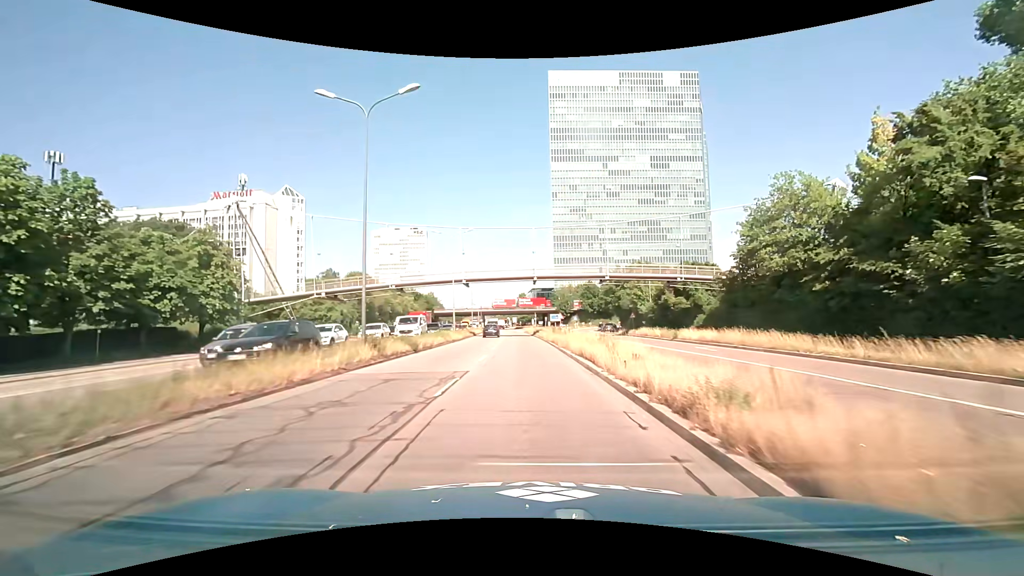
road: trunk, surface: asphalt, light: Day
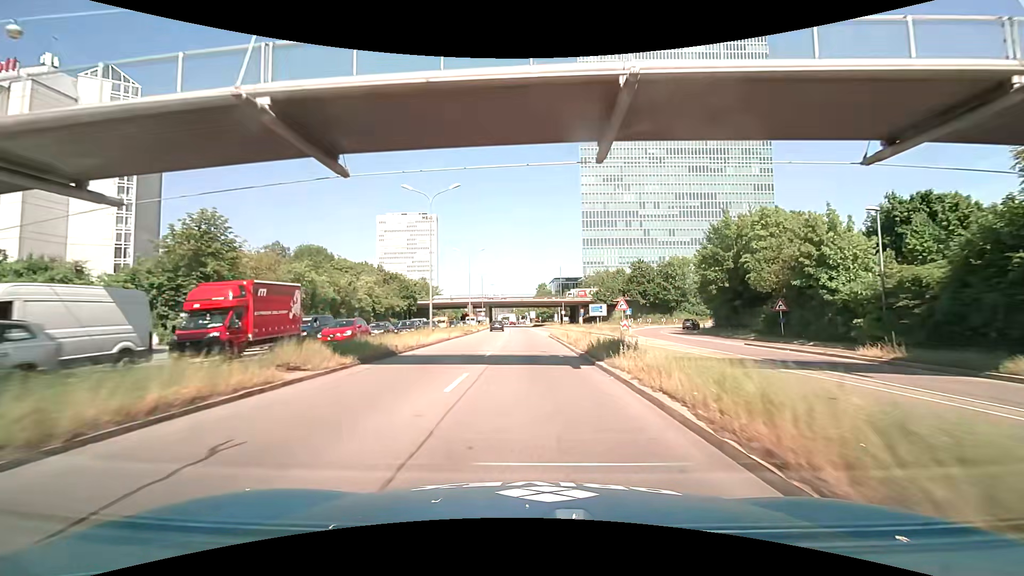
(-1.0, +45.0) m; -2°
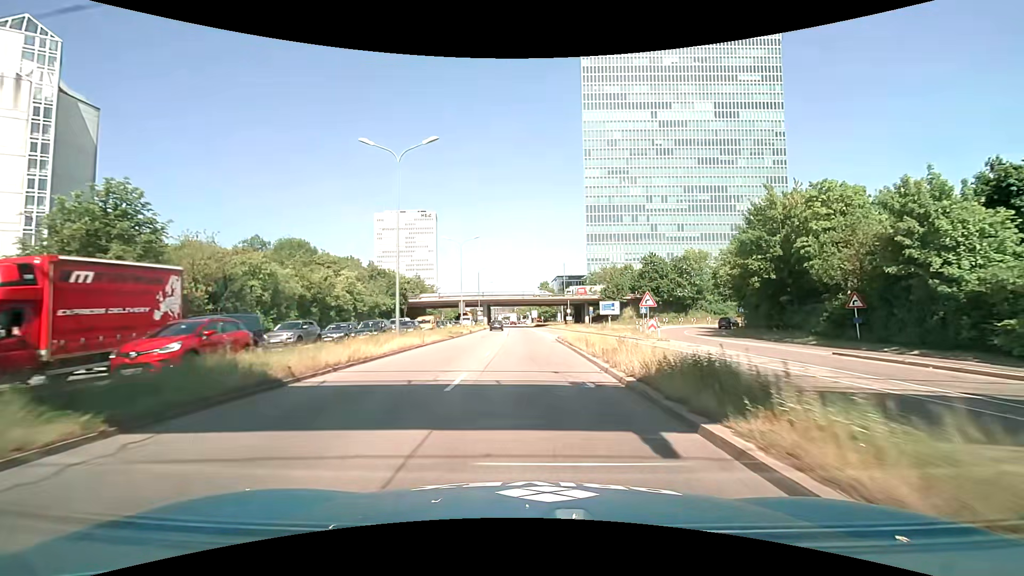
(0.0, +9.1) m; 0°
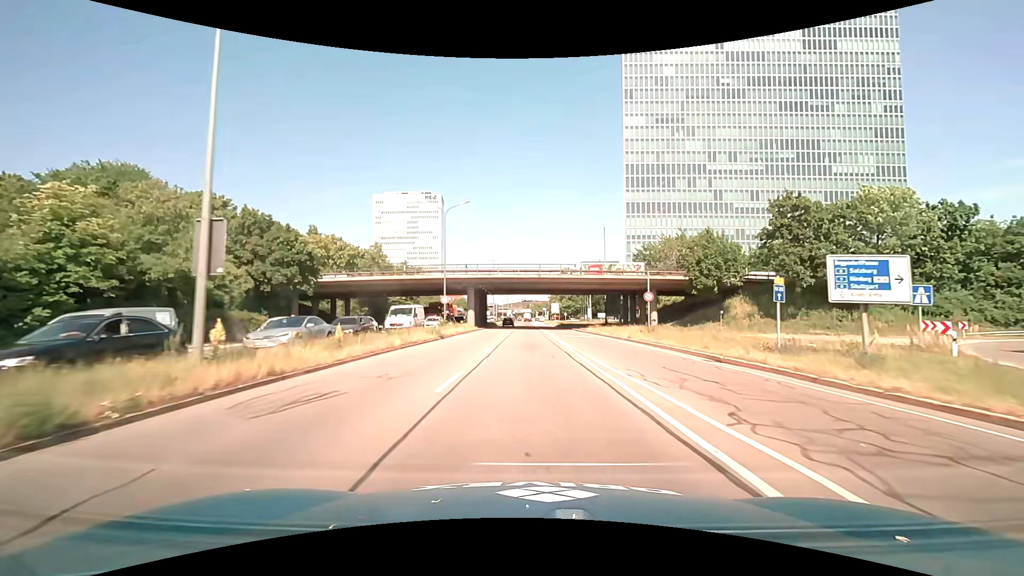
(-0.7, +45.6) m; -2°
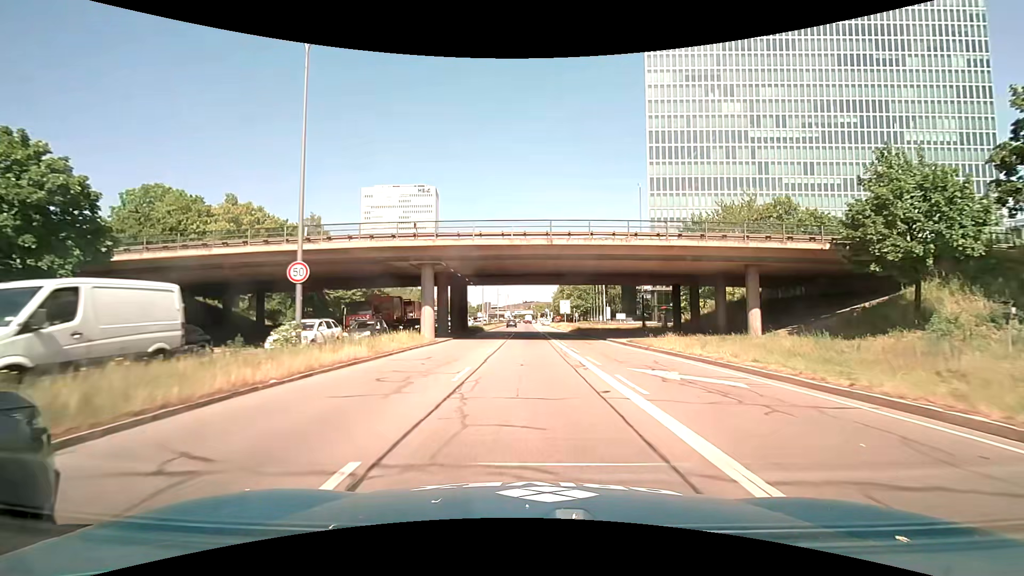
(-0.1, +25.1) m; 0°
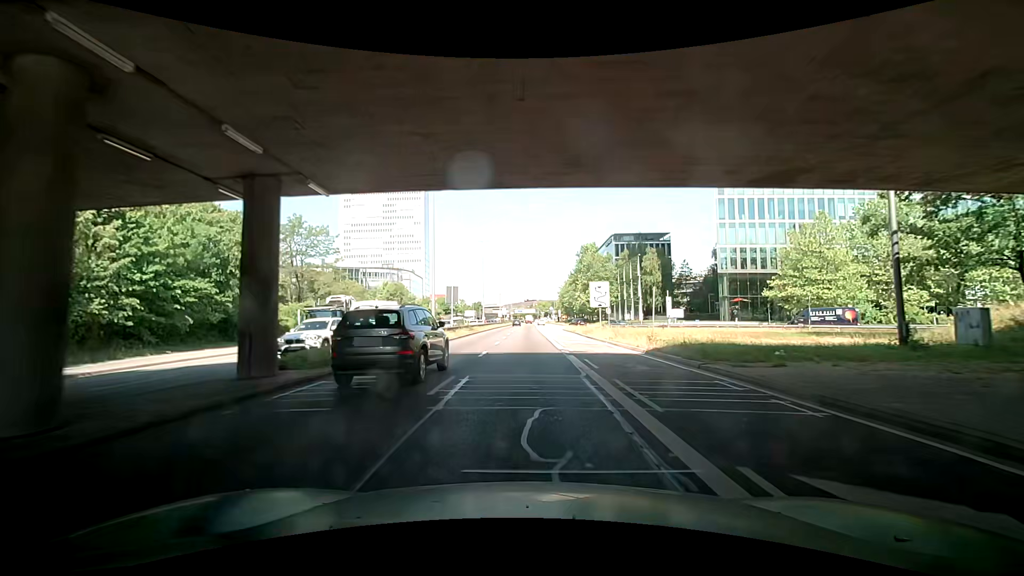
(0.0, +37.6) m; 0°
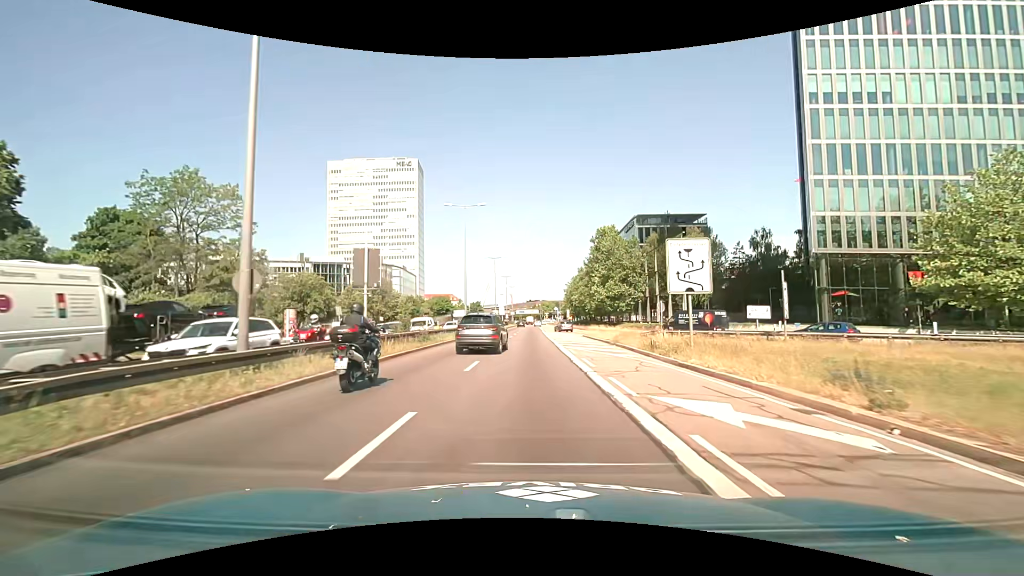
(+0.5, +22.8) m; 0°
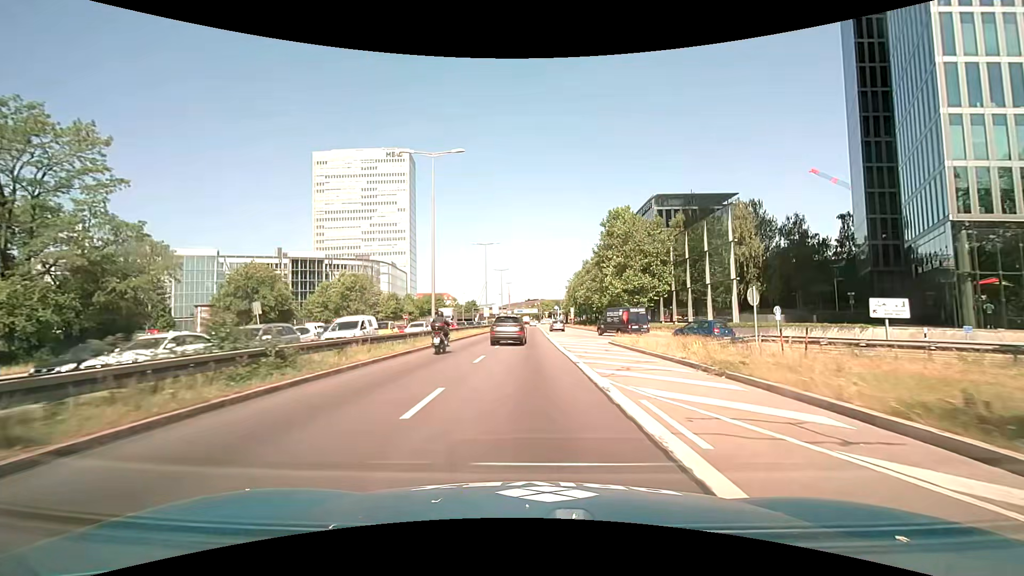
(+0.1, +15.6) m; +1°
(0, +10) (0, +20) (0, +30) (0, +40) (0, +50) (0, +60) (0, +70) (0, +80) (0, +90) (0, +100) m
